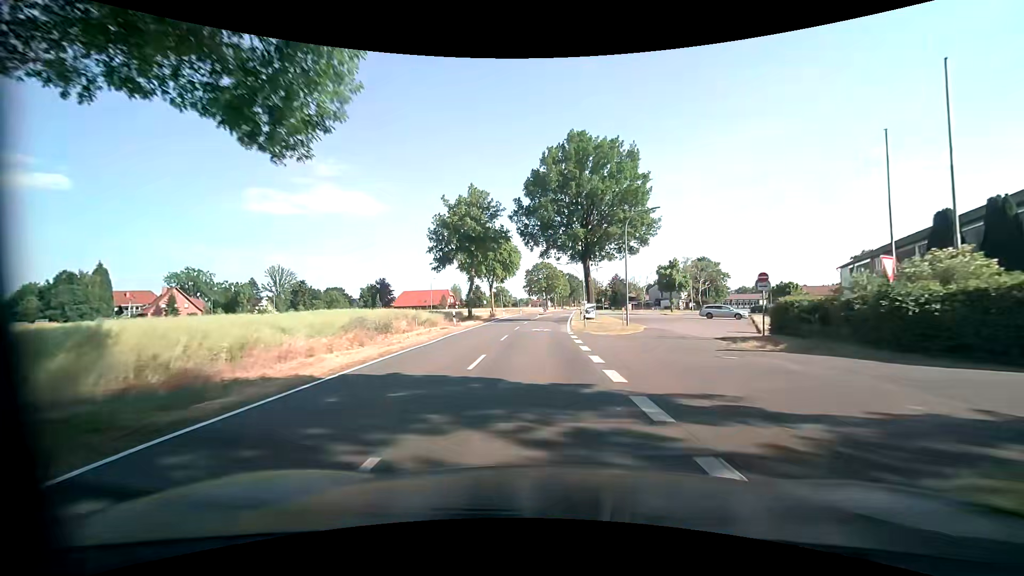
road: tertiary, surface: asphalt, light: Day
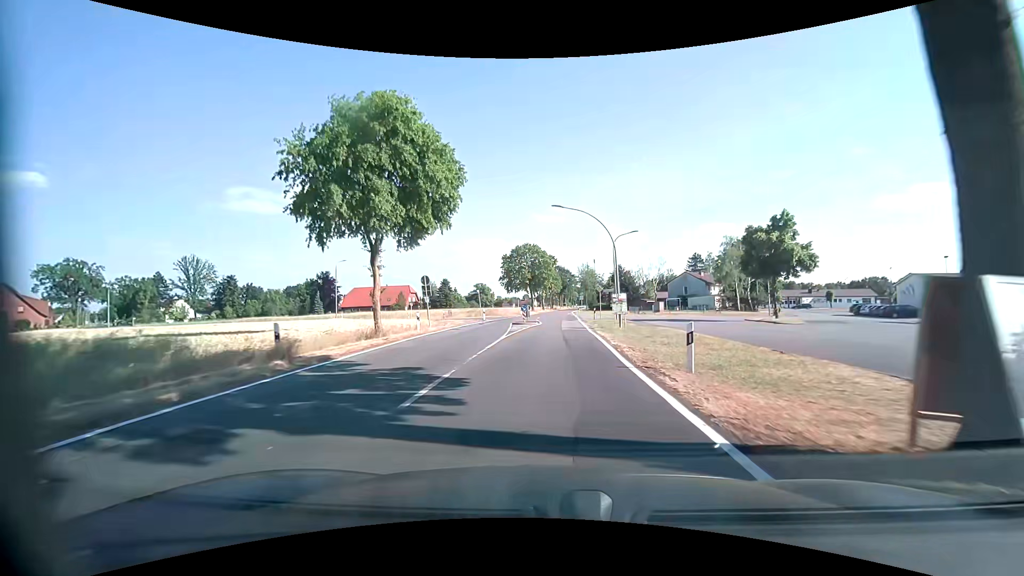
(+0.3, +39.7) m; +1°
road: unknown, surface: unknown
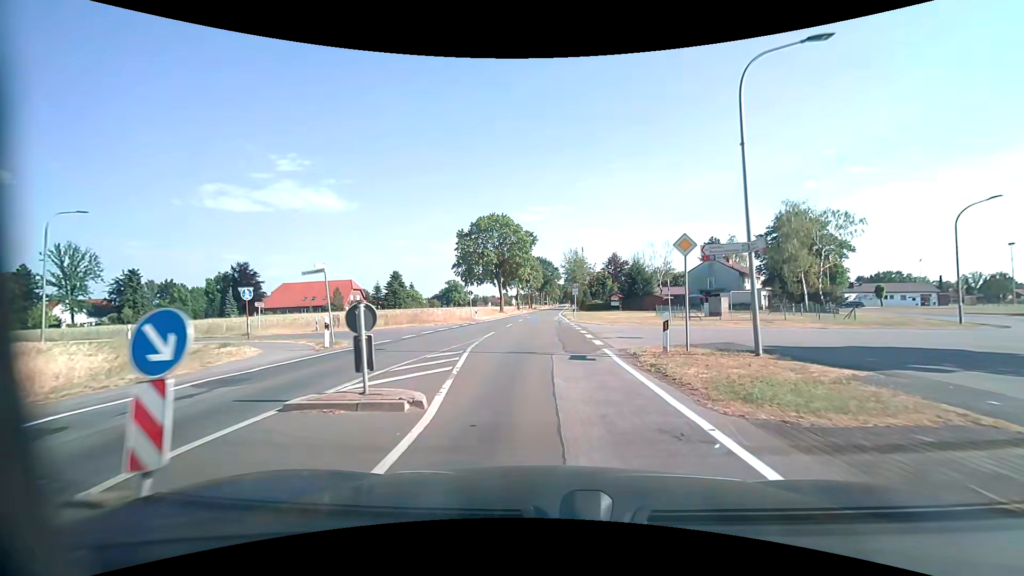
(+0.9, +31.2) m; +2°
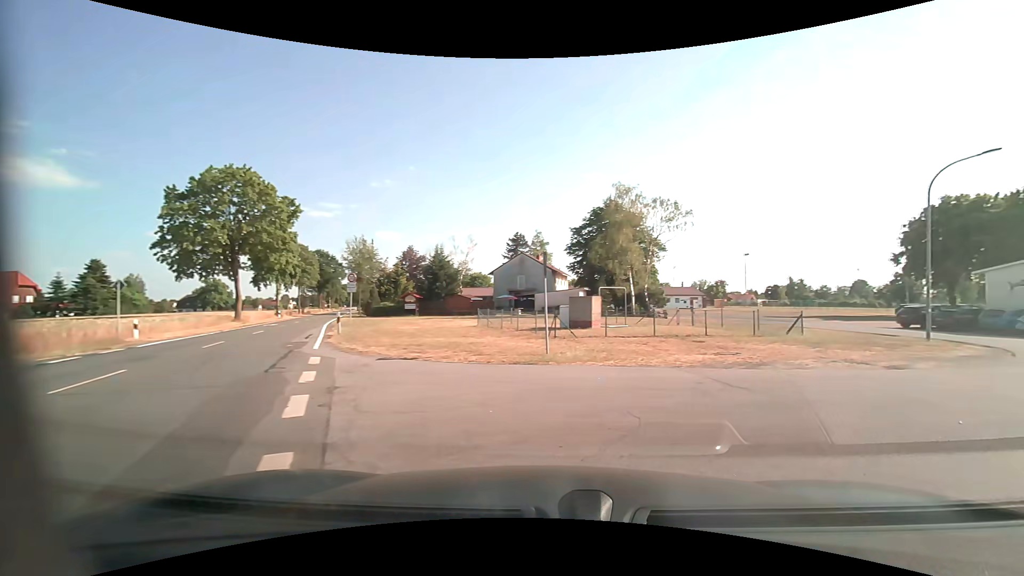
(+1.4, +18.6) m; +24°
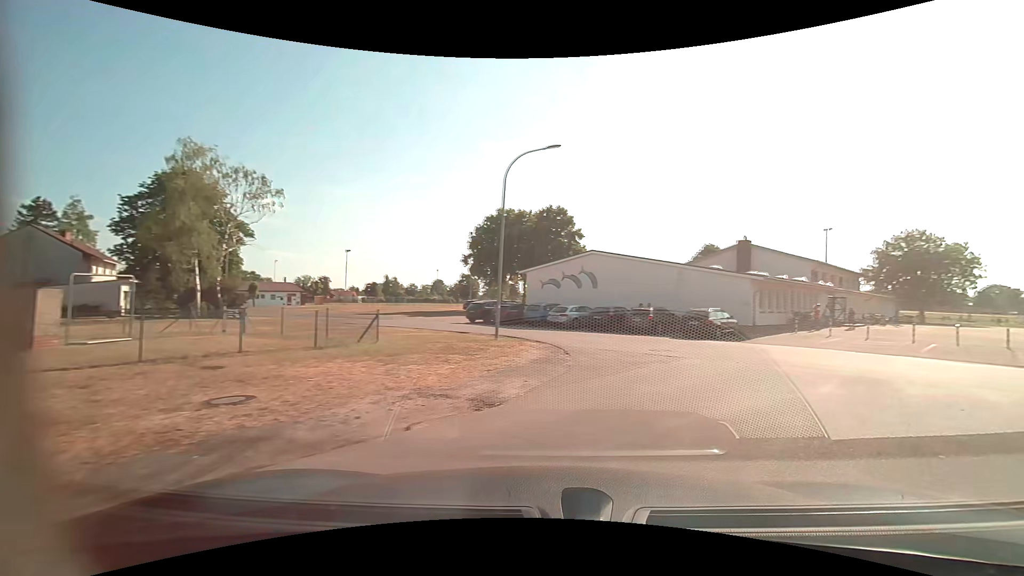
(+2.3, +6.9) m; +42°
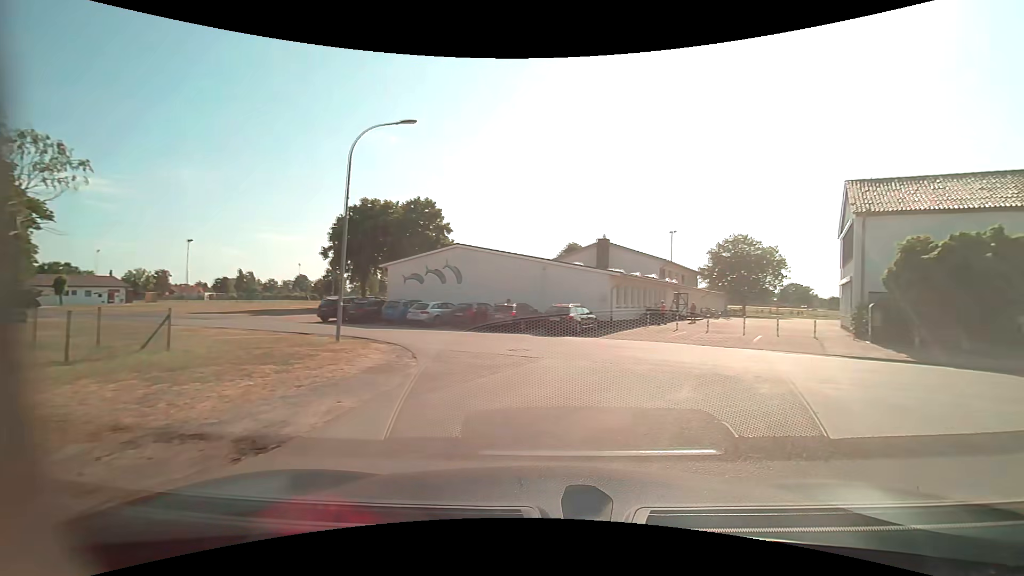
(+0.3, +2.0) m; +15°
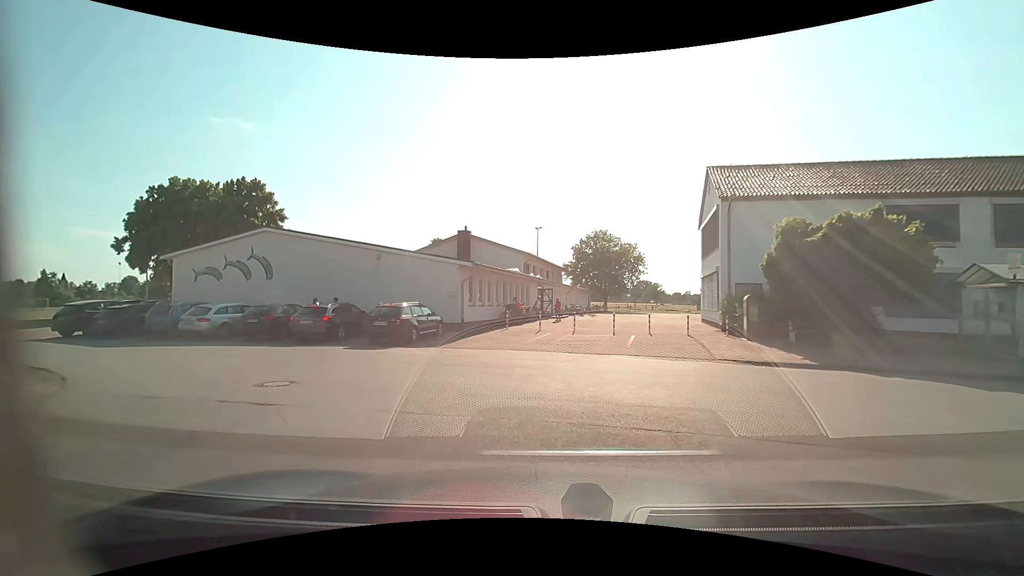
(+1.4, +6.2) m; +16°
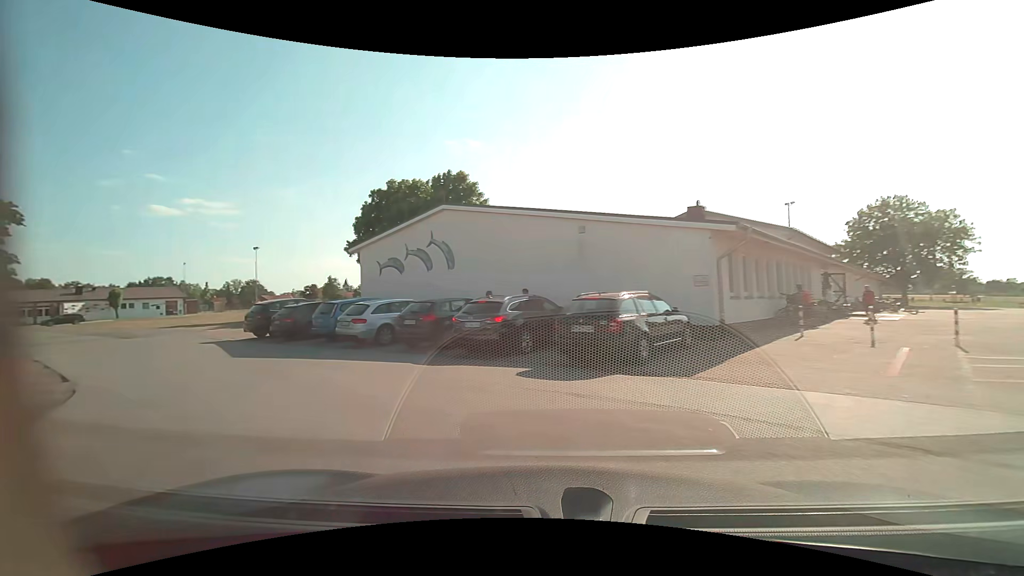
(-1.3, +8.2) m; -24°
